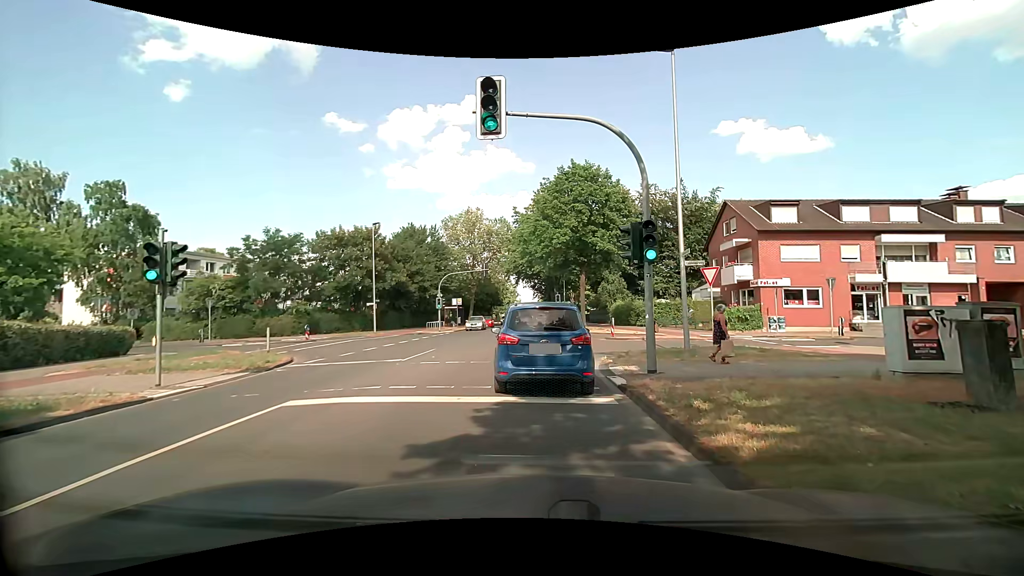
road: tertiary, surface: asphalt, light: Day
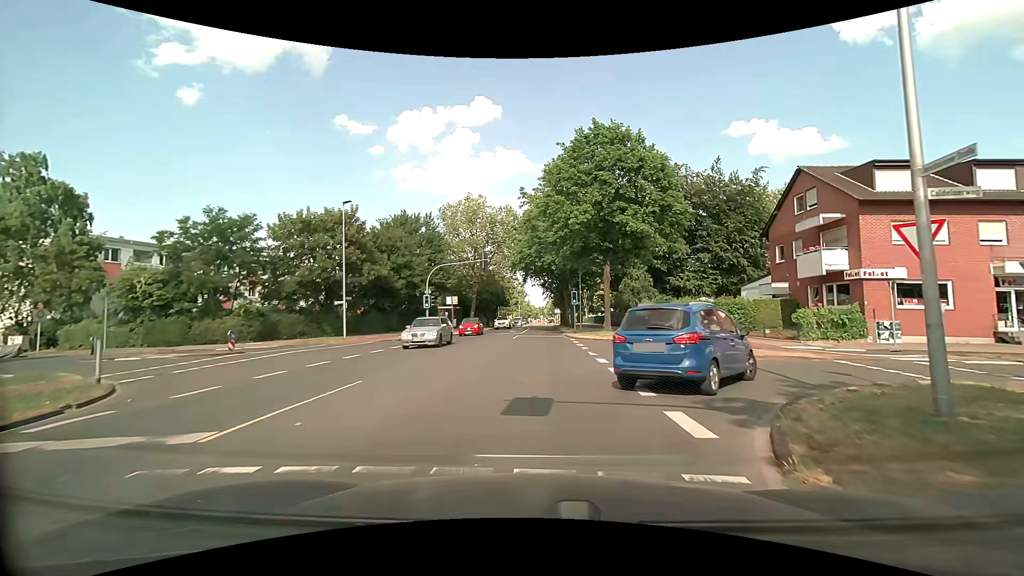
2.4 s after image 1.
(-0.1, +10.1) m; 0°
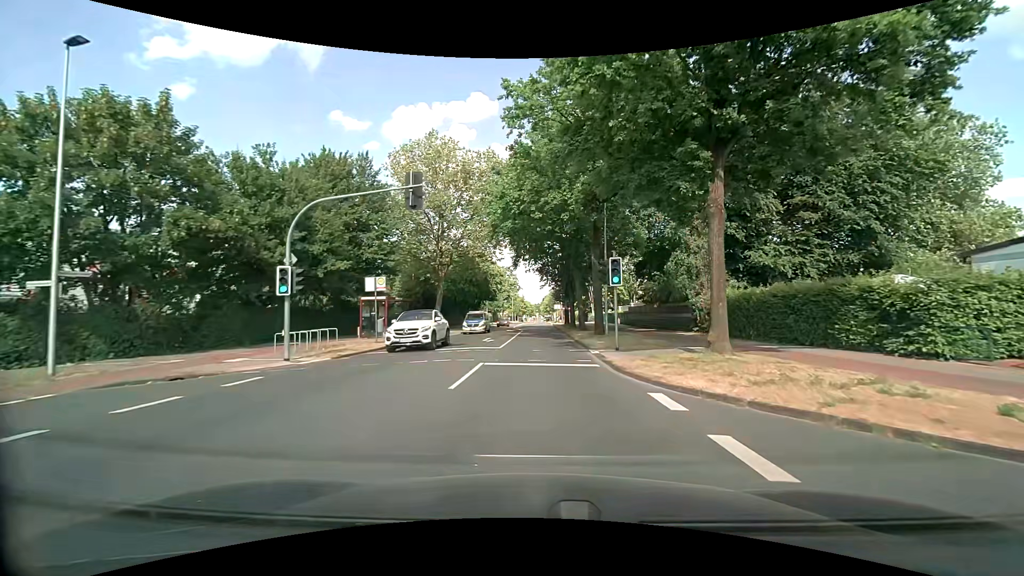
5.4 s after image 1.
(-0.2, +22.7) m; 0°
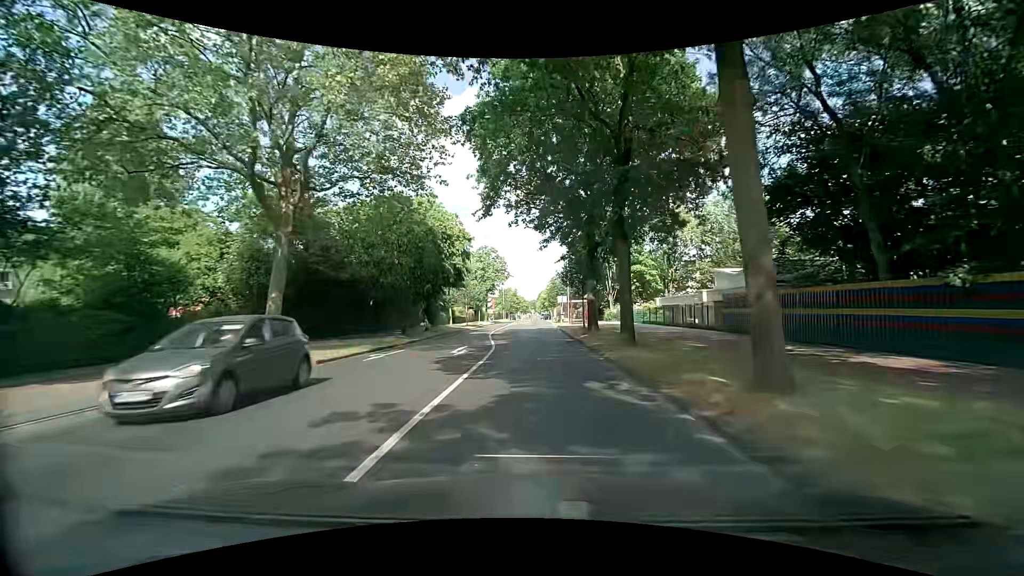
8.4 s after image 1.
(+0.2, +29.9) m; +1°
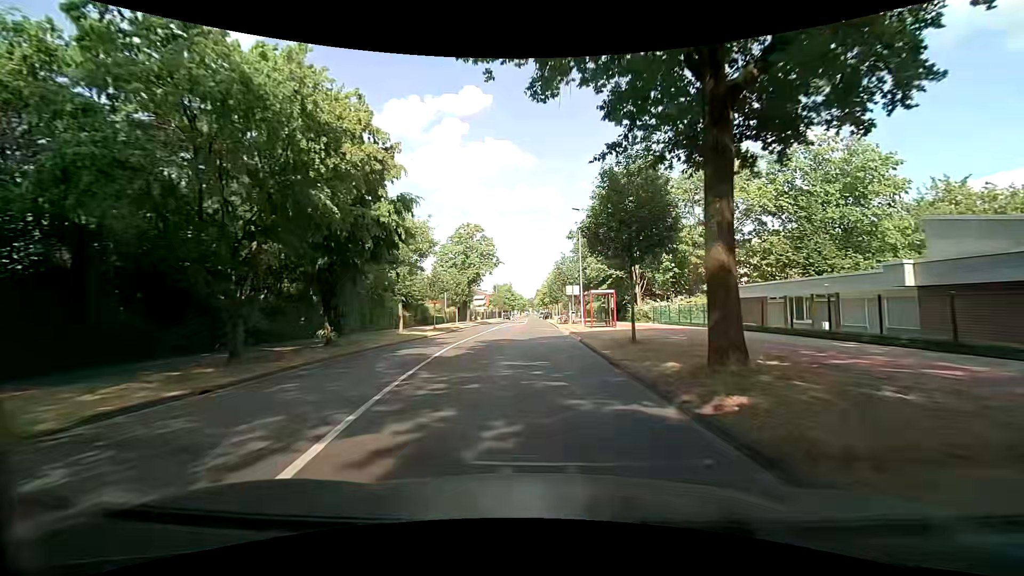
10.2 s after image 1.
(0.0, +20.1) m; 0°
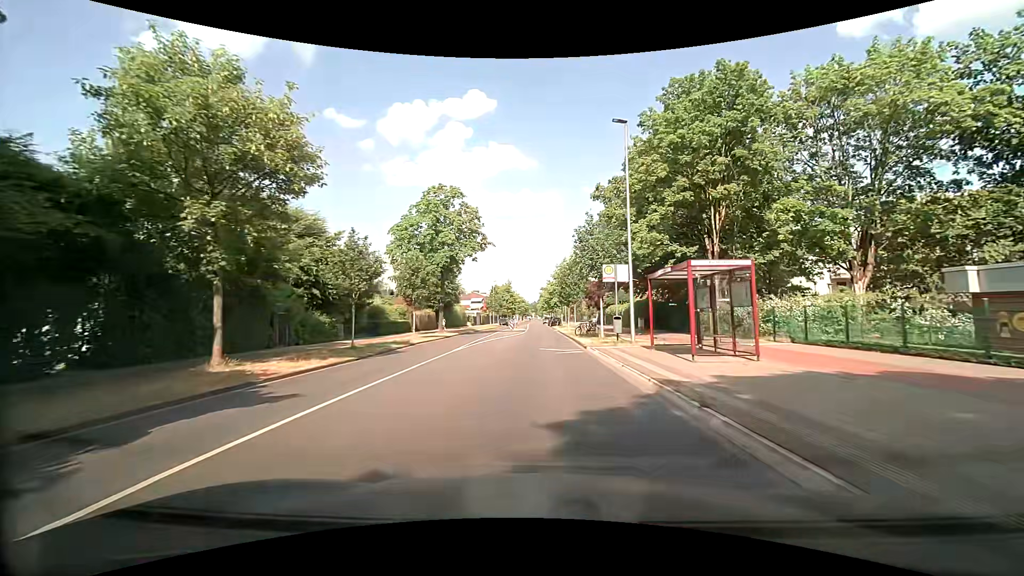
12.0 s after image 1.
(-0.1, +21.0) m; -1°
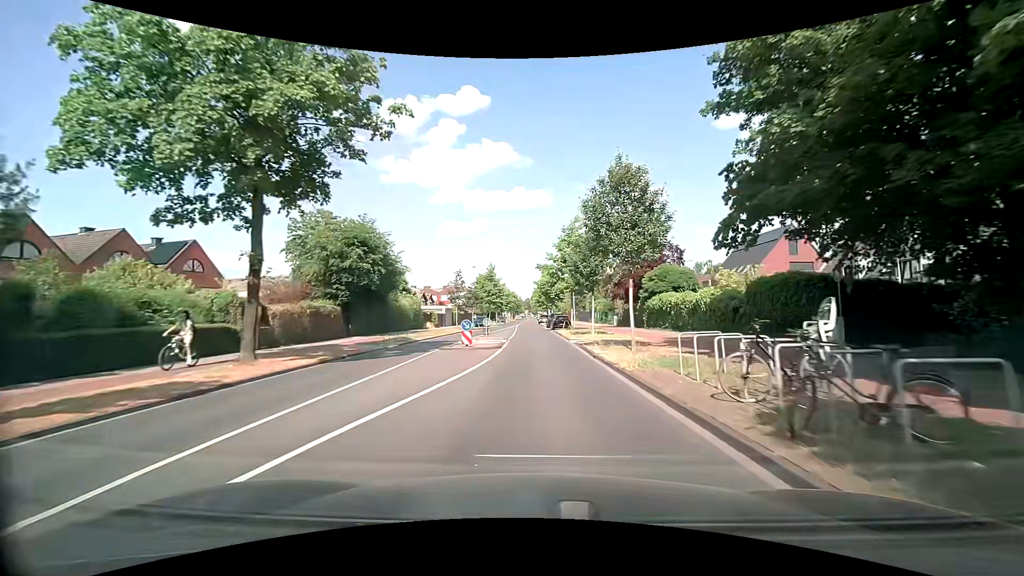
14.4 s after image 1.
(+0.3, +28.8) m; +1°
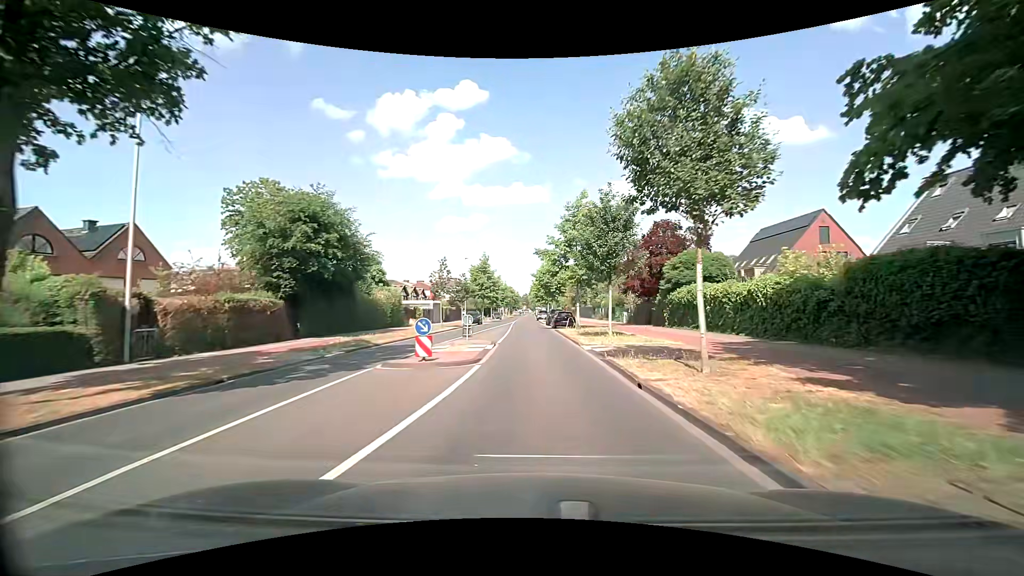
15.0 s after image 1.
(0.0, +7.4) m; 0°
(0, +10) (0, +20) (0, +30) (0, +40) (0, +50) (0, +60) (-1, +70) (-1, +80) (-1, +90) (-1, +100) m
